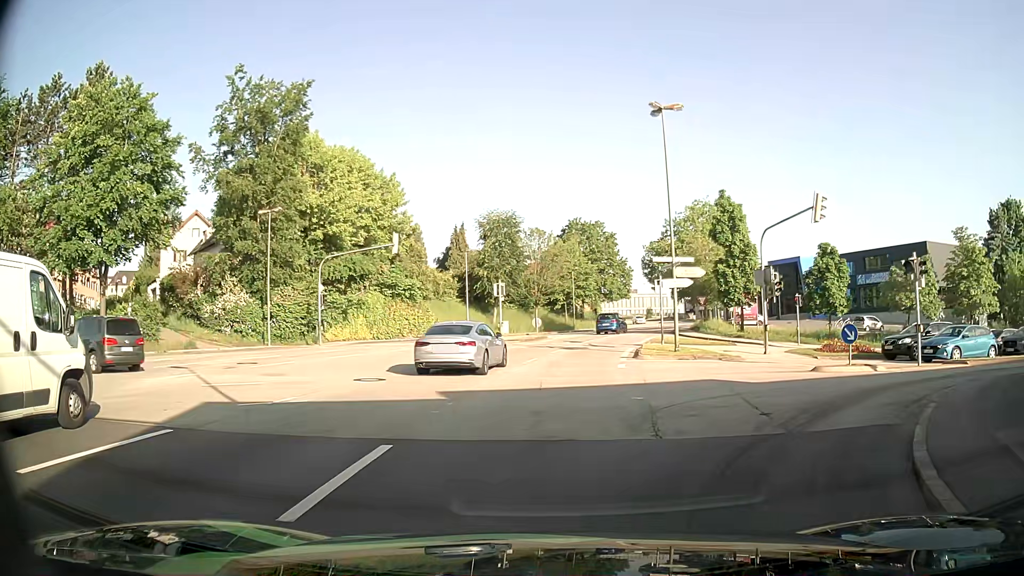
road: tertiary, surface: asphalt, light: Day
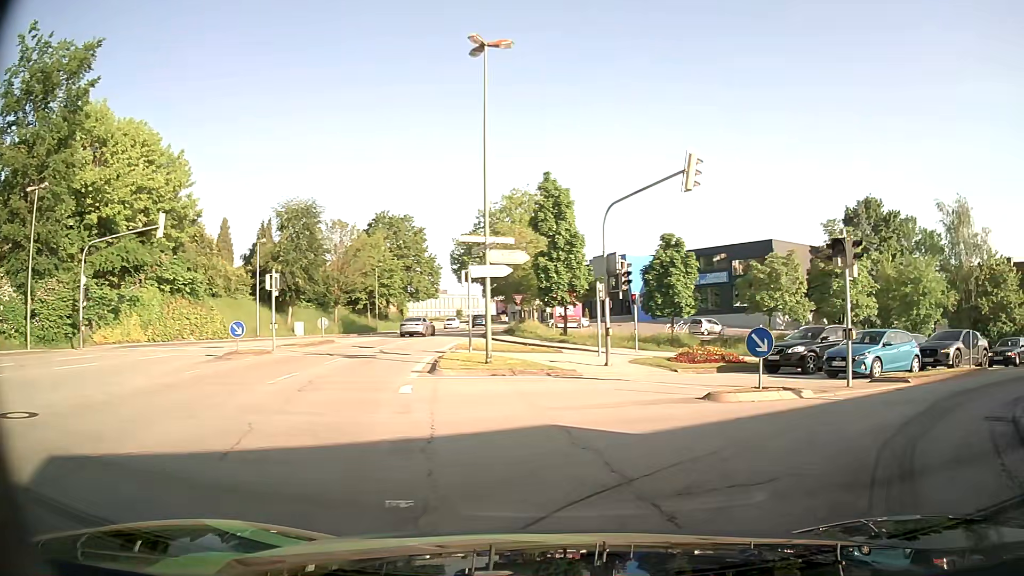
(+0.9, +6.9) m; +18°
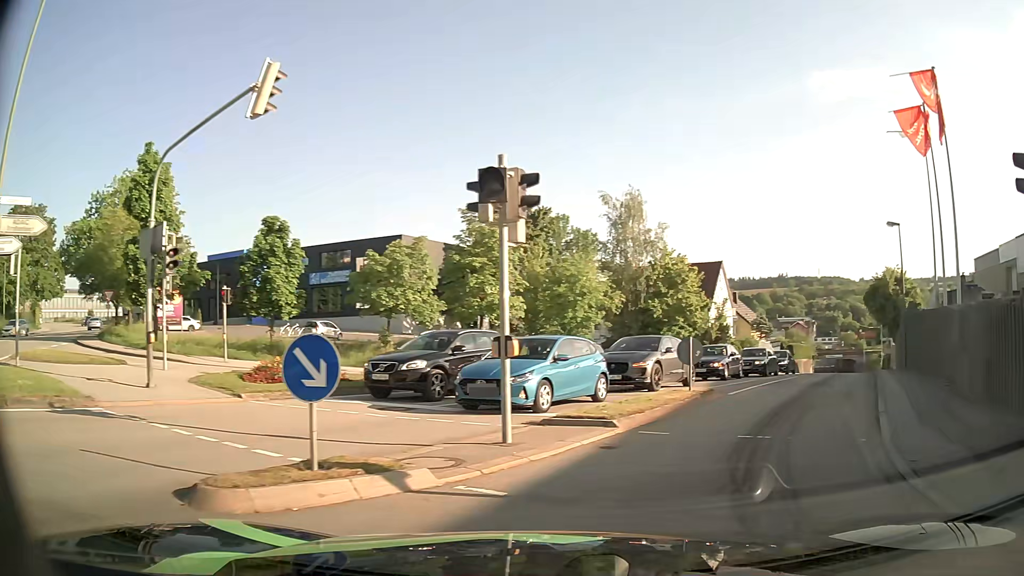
(+1.9, +7.0) m; +31°
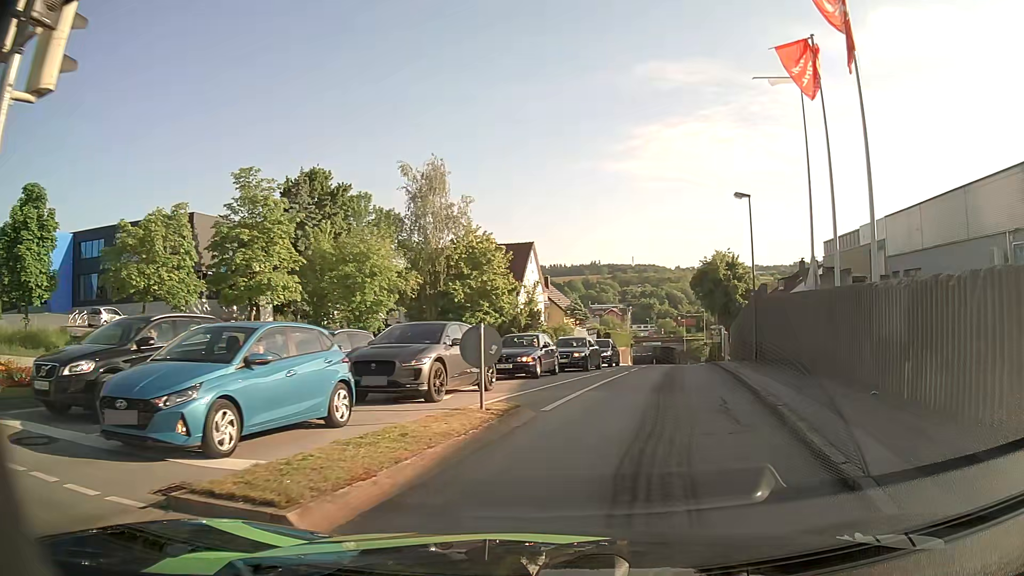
(+1.0, +5.5) m; +17°
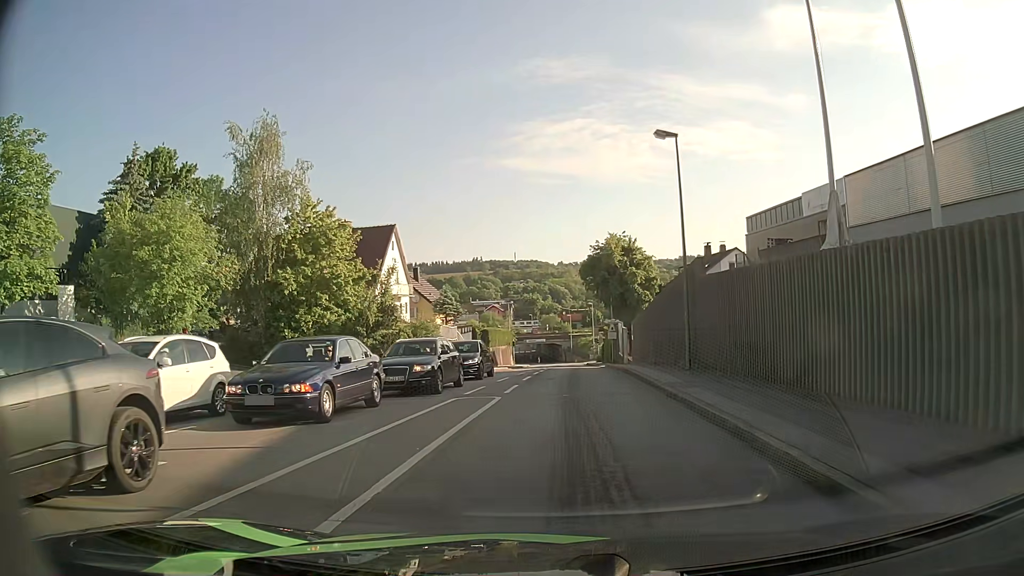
(+1.1, +9.9) m; +10°
